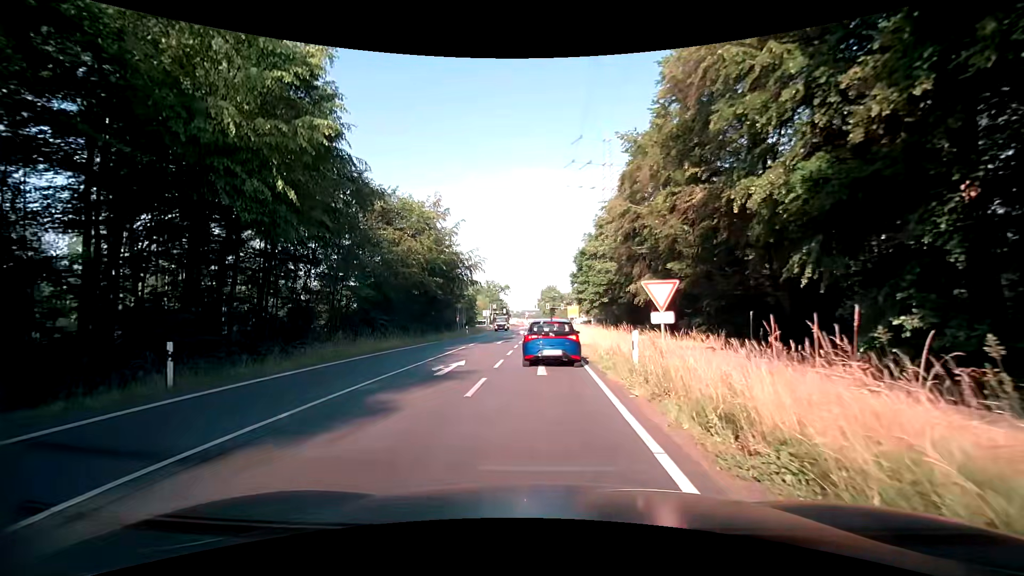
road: secondary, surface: asphalt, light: Day
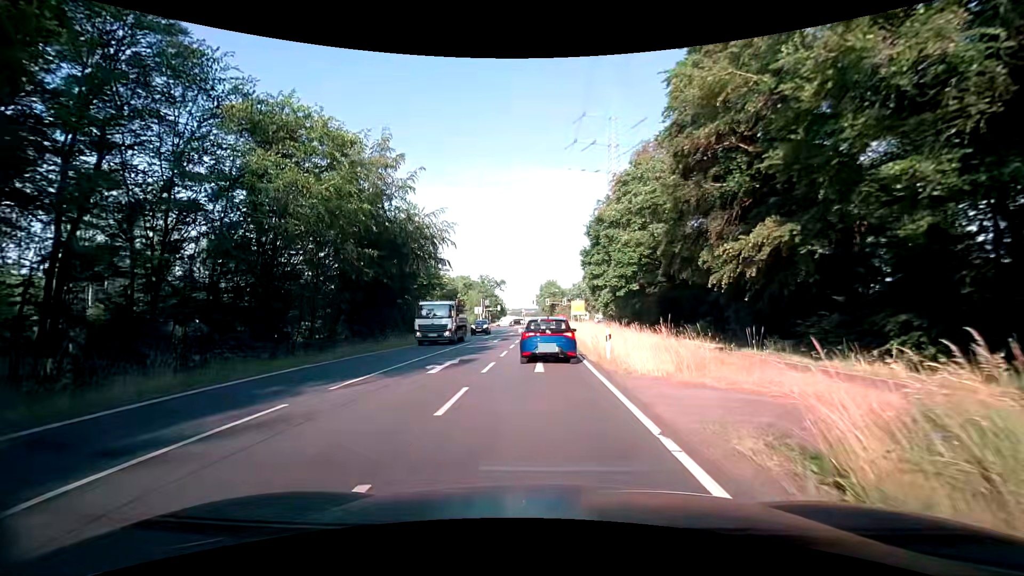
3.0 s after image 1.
(-0.1, +20.0) m; 0°
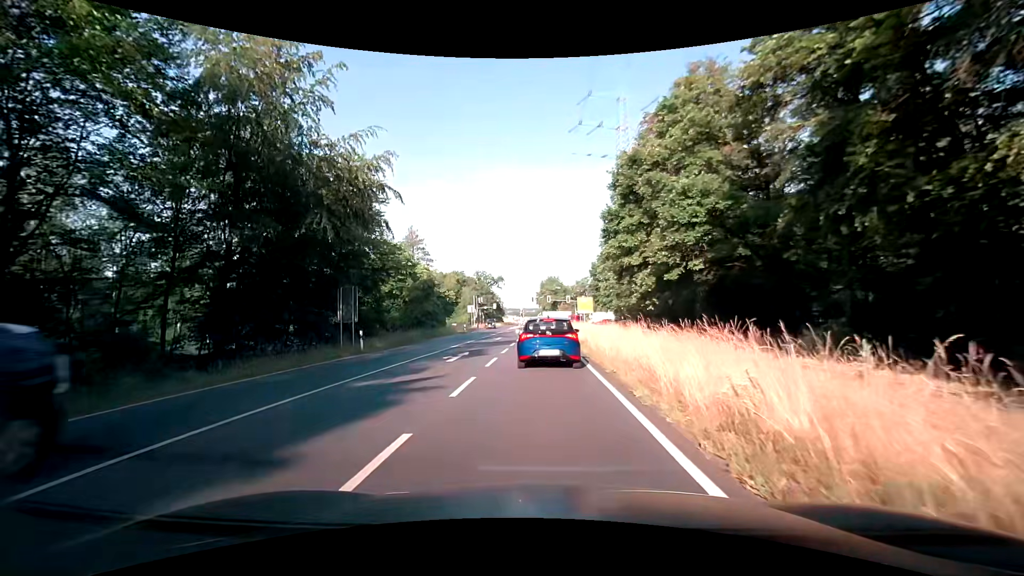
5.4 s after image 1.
(+0.1, +16.2) m; +1°
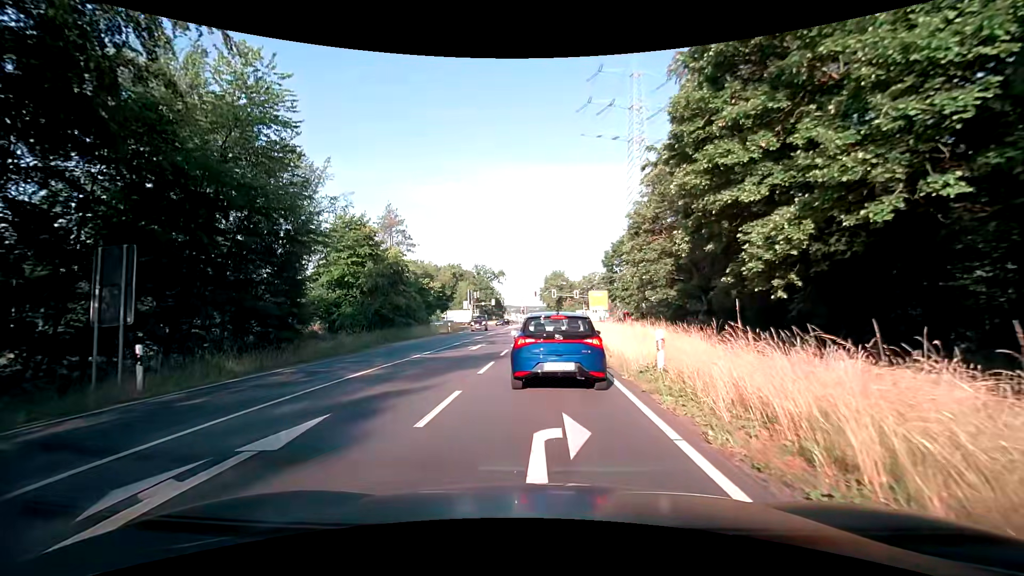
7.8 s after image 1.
(-0.3, +14.5) m; -1°
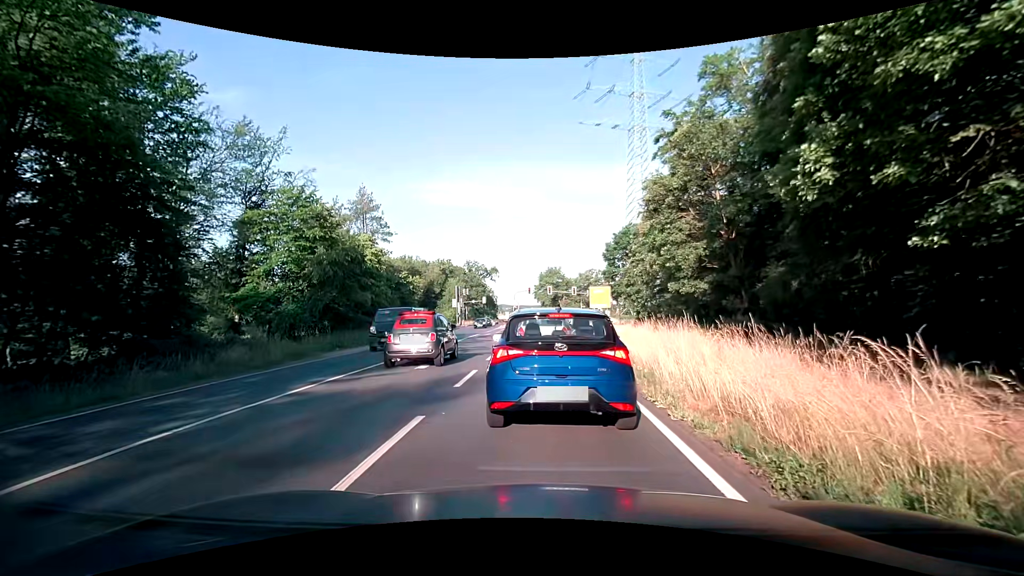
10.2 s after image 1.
(0.0, +8.2) m; +1°
